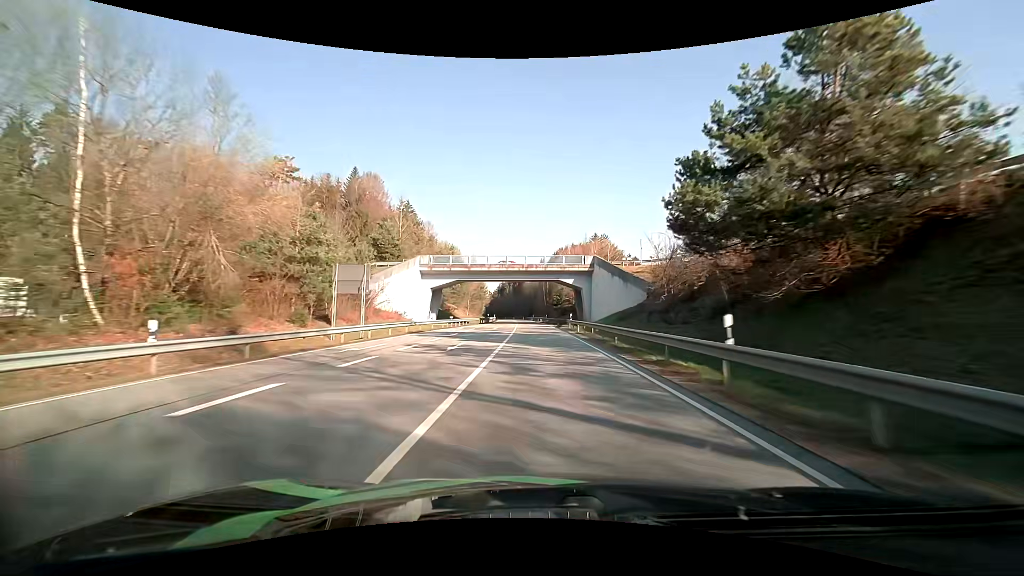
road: primary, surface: asphalt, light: Day
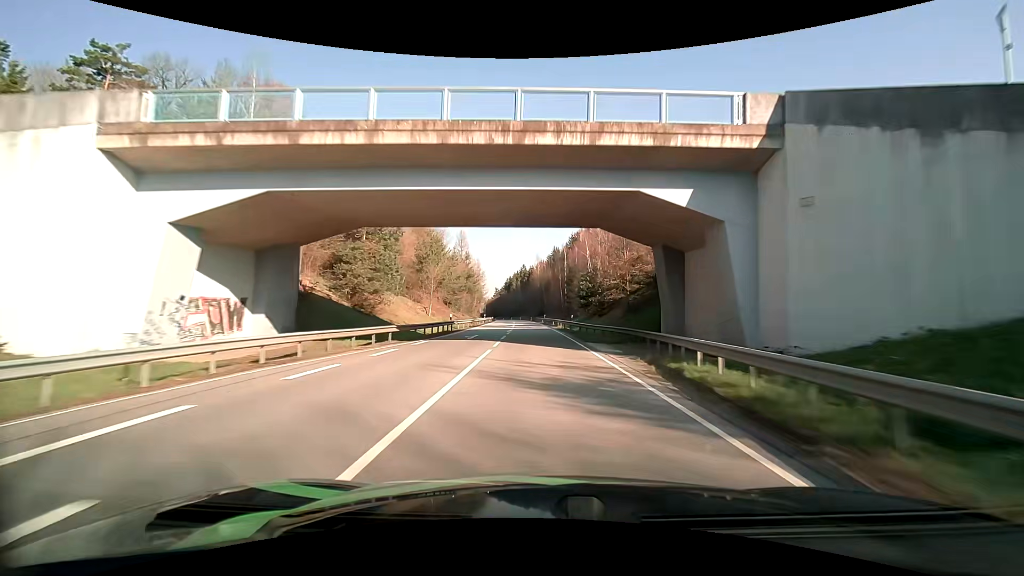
(-0.4, +44.5) m; -1°
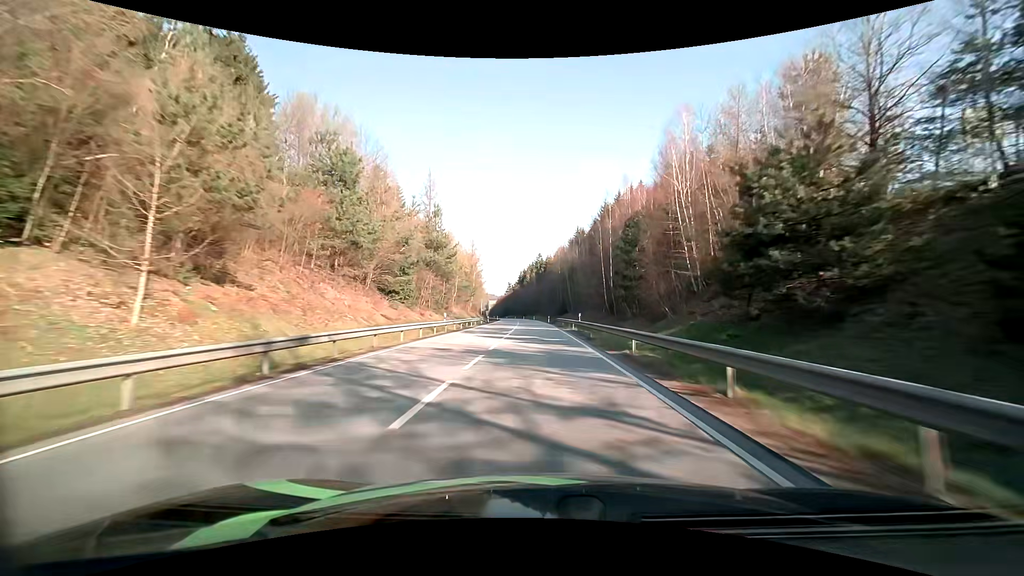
(-0.6, +45.1) m; -2°
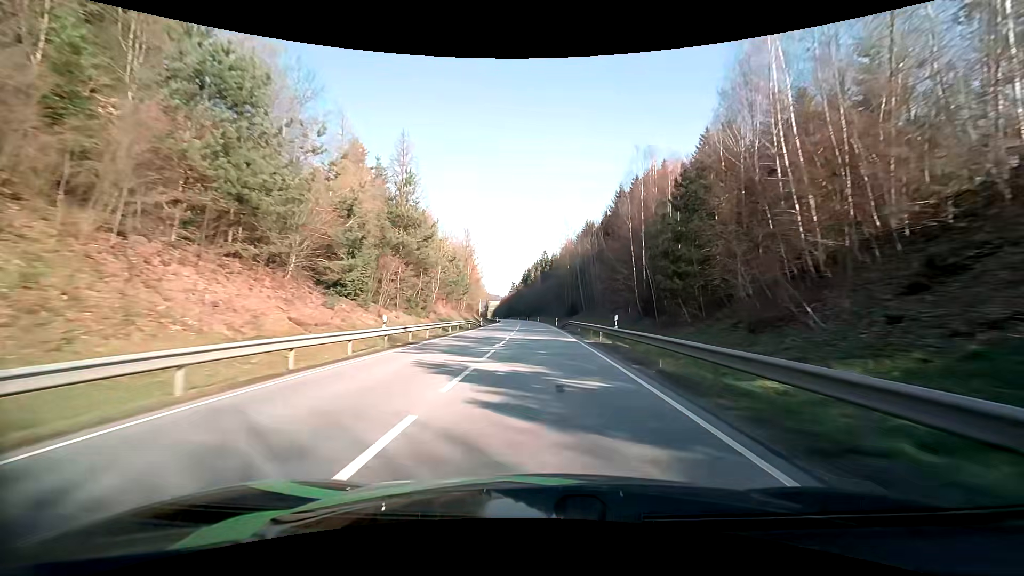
(0.0, +15.1) m; -1°
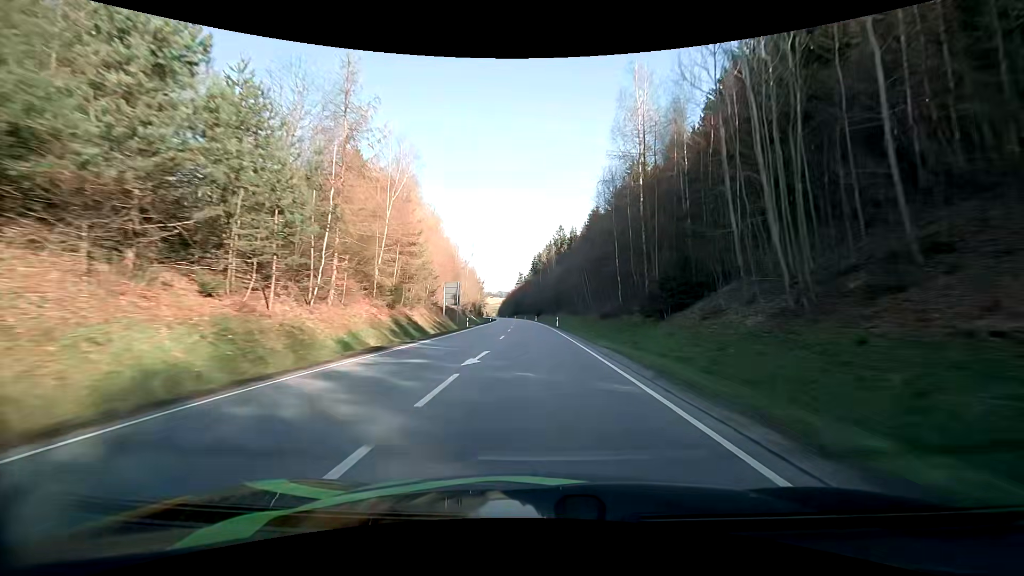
(-0.5, +61.2) m; -1°
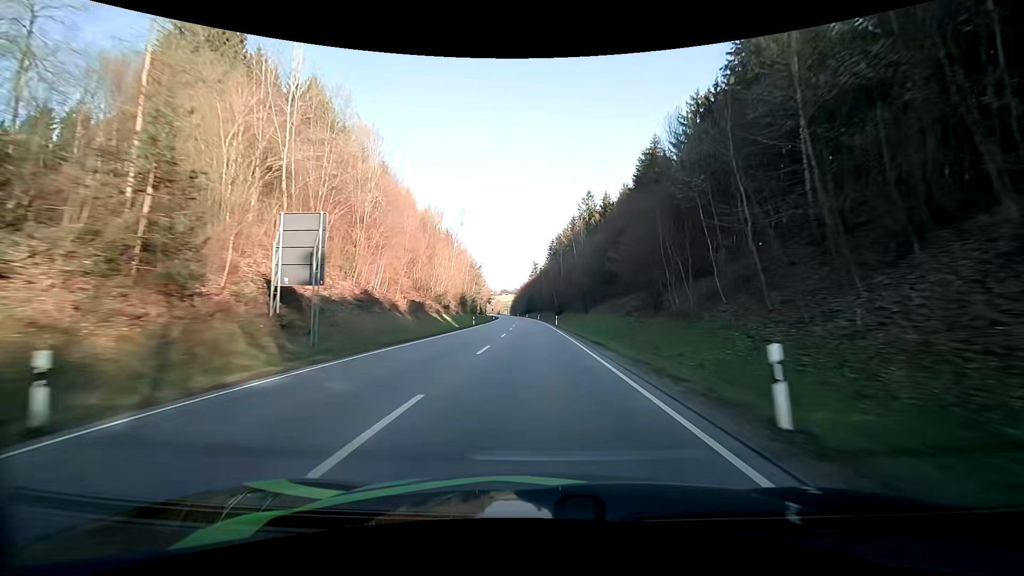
(-0.7, +46.5) m; -2°
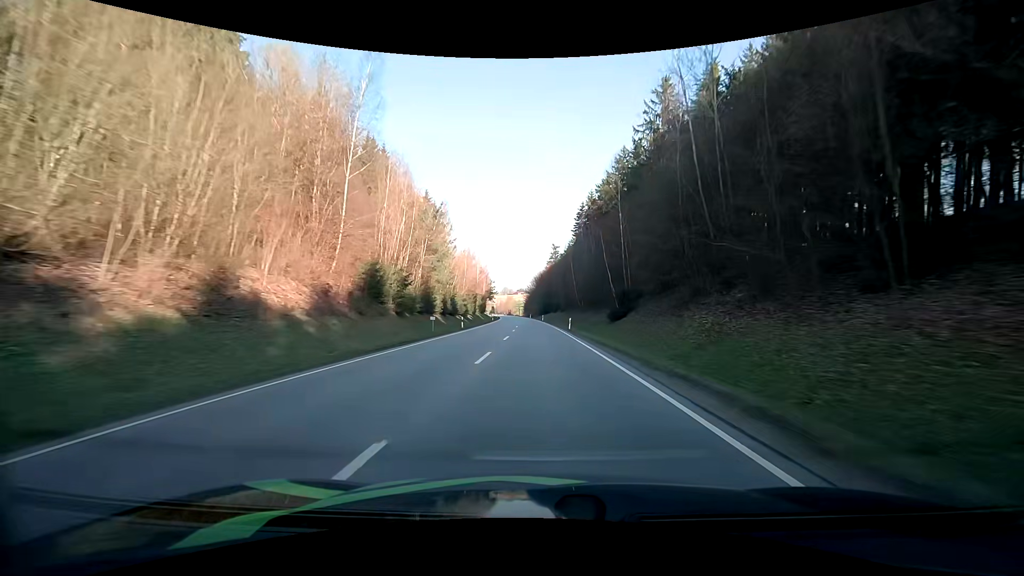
(-1.3, +62.2) m; -2°
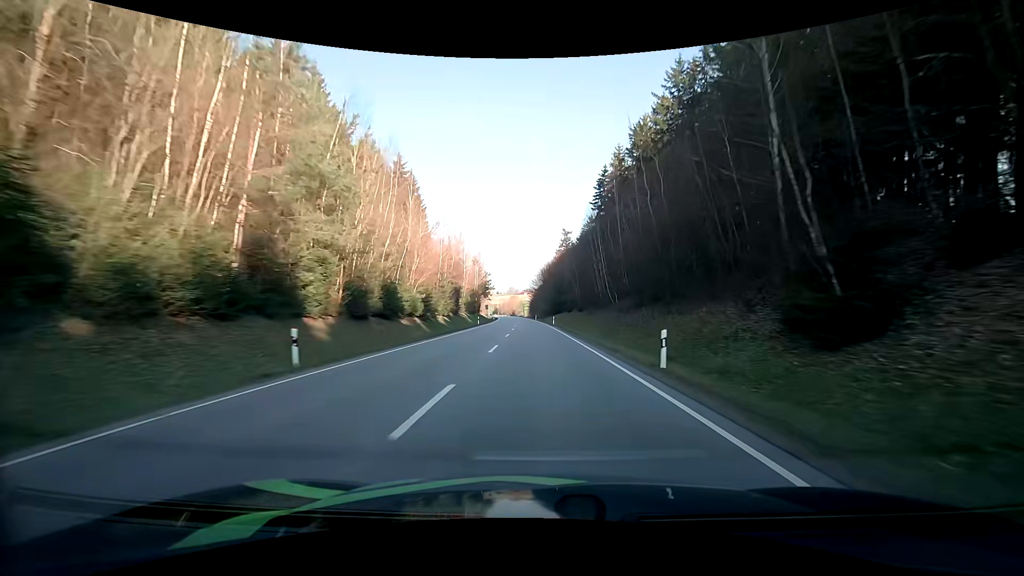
(-0.2, +31.5) m; -1°
(0, +10) (0, +20) (0, +30) (0, +40) (-1, +50) (-1, +60) (-1, +70) (-2, +80) (-2, +90) (-3, +100) m
